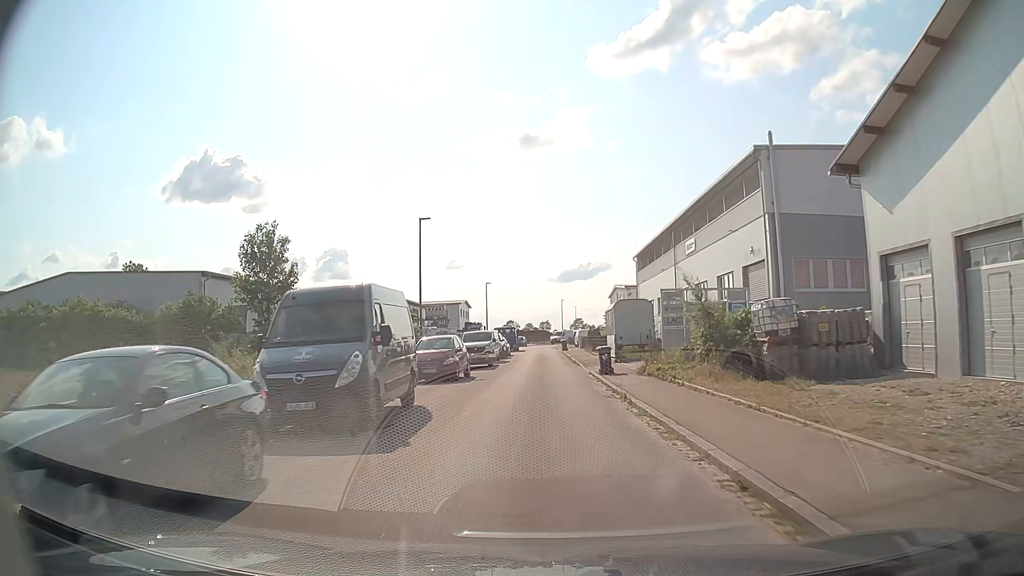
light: Day
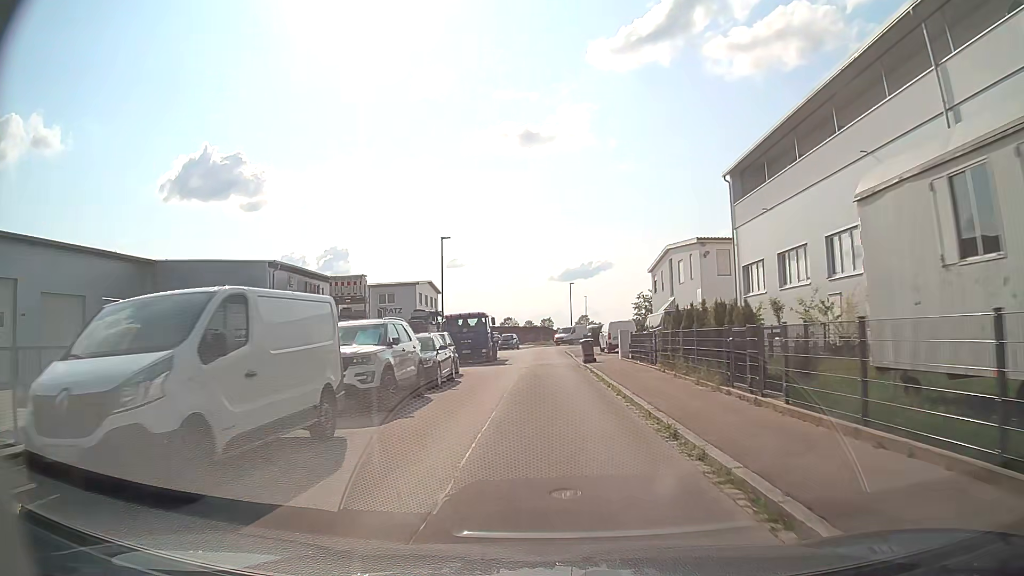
(+0.1, +34.7) m; 0°
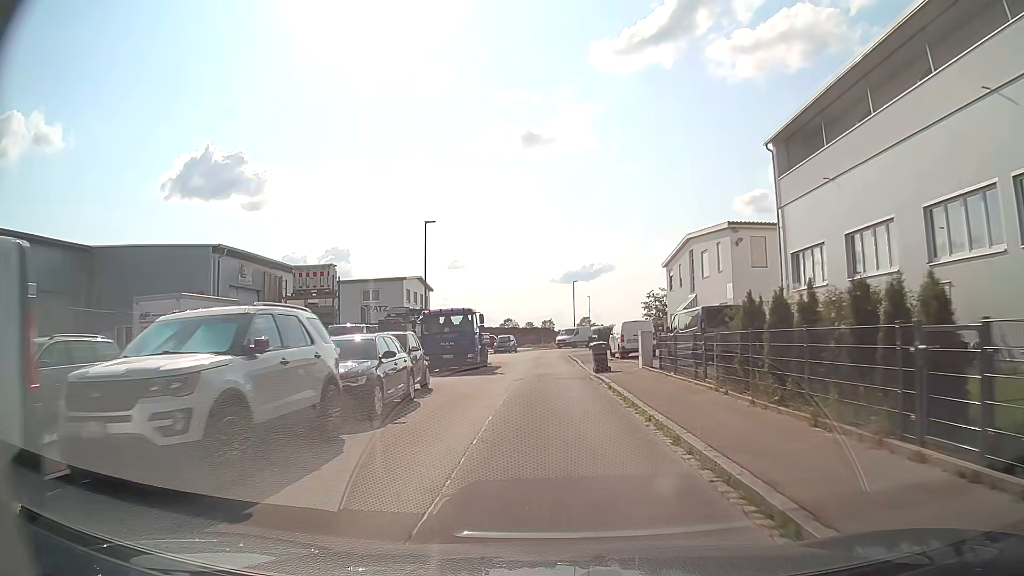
(0.0, +6.5) m; 0°
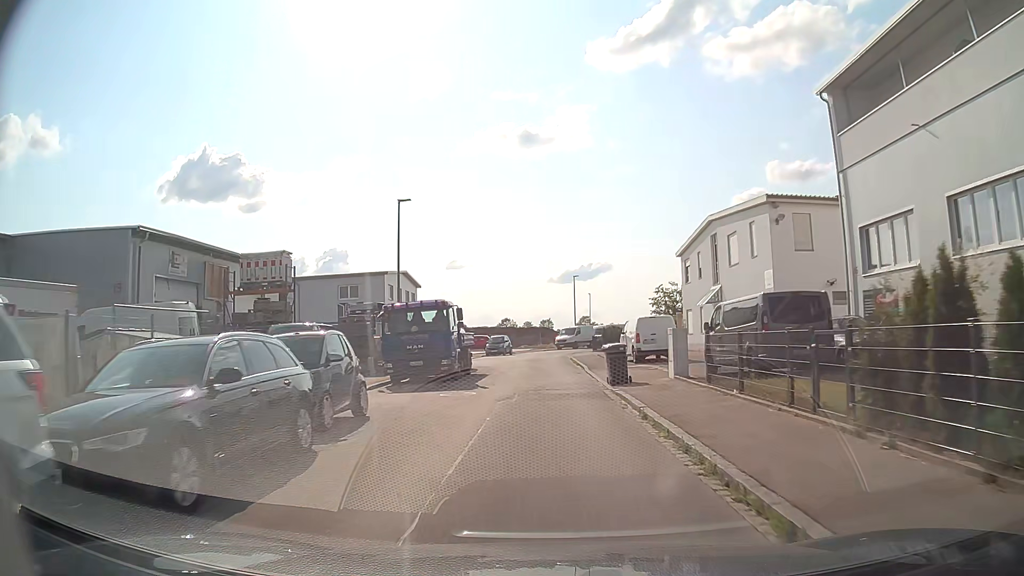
(0.0, +6.3) m; 0°
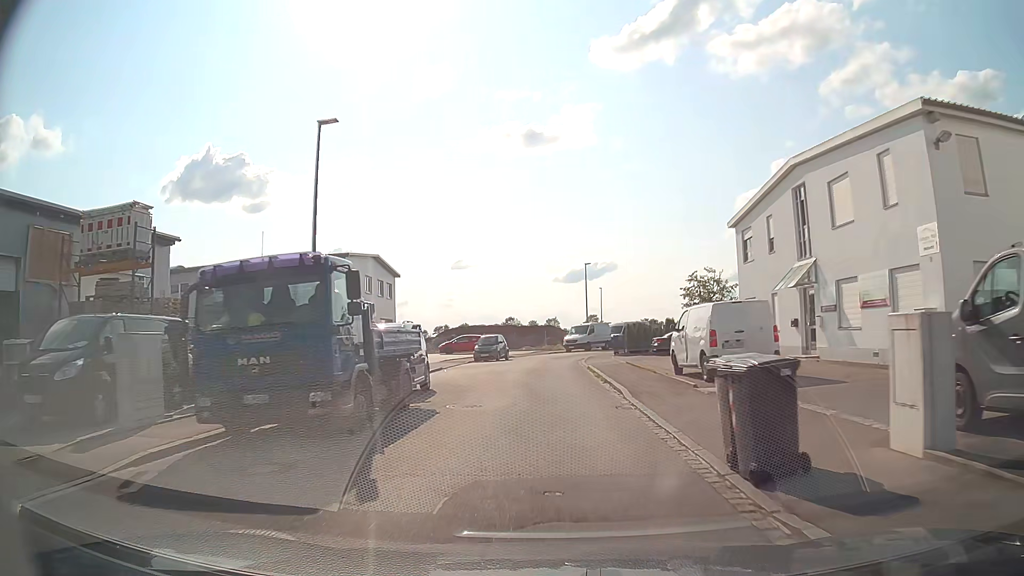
(0.0, +12.0) m; 0°
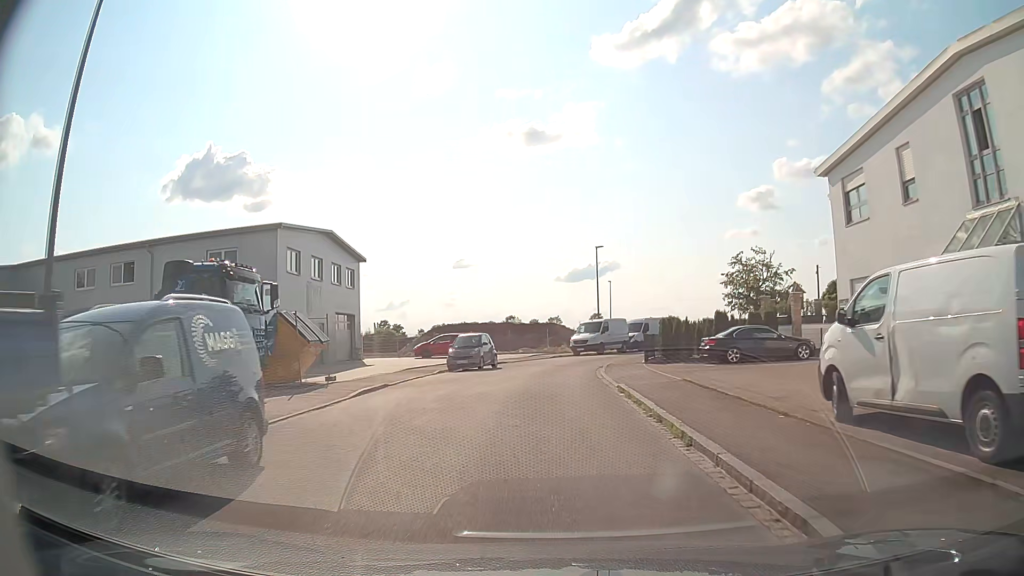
(-0.1, +11.2) m; -1°
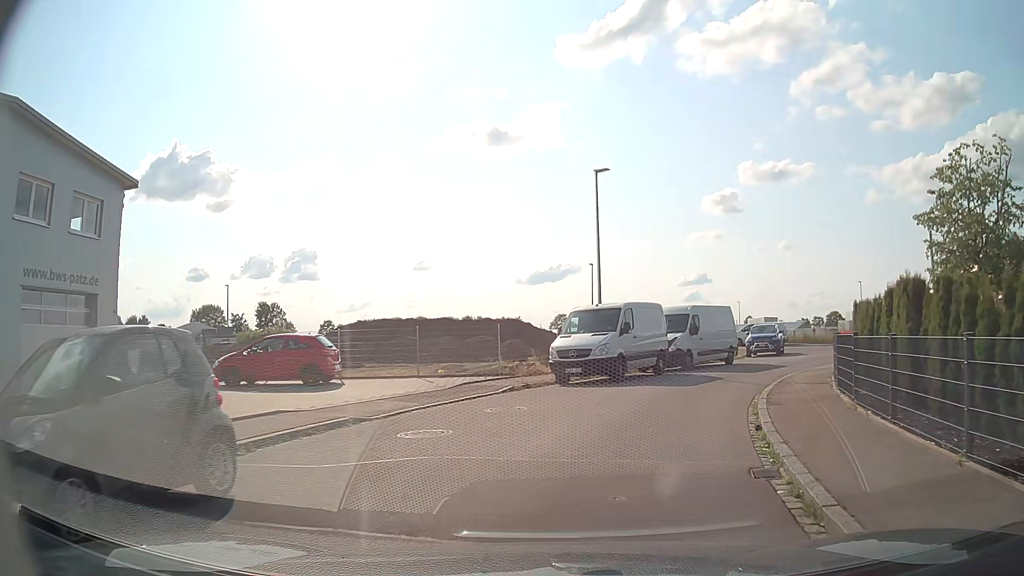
(+0.1, +24.1) m; +2°
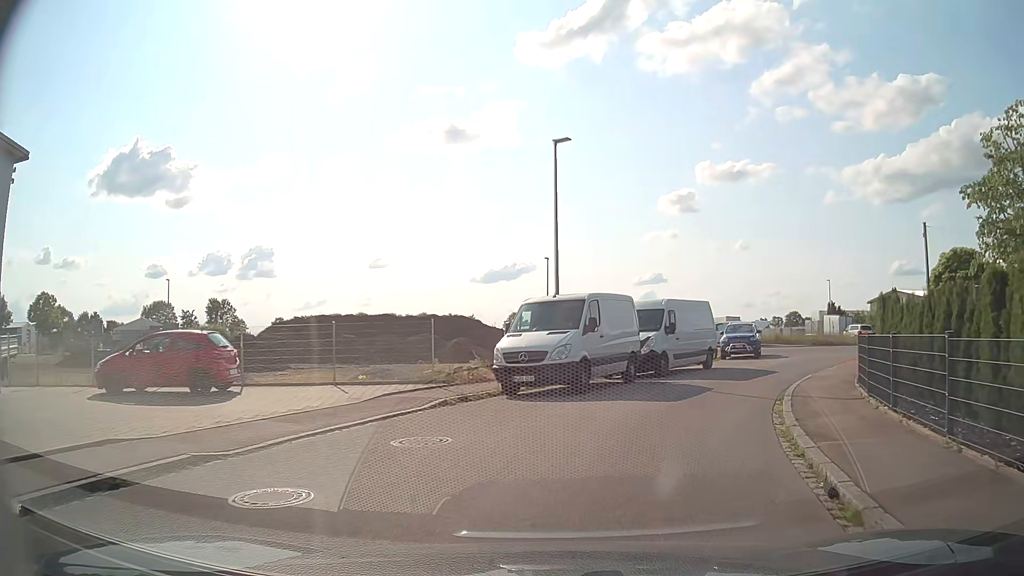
(+0.1, +4.0) m; +3°
